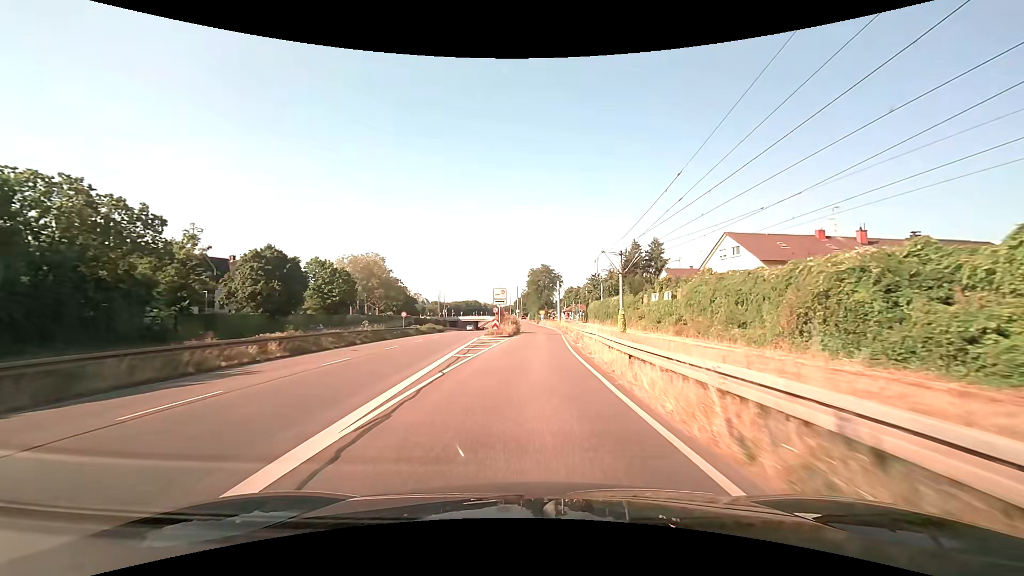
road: trunk_link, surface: asphalt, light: Day
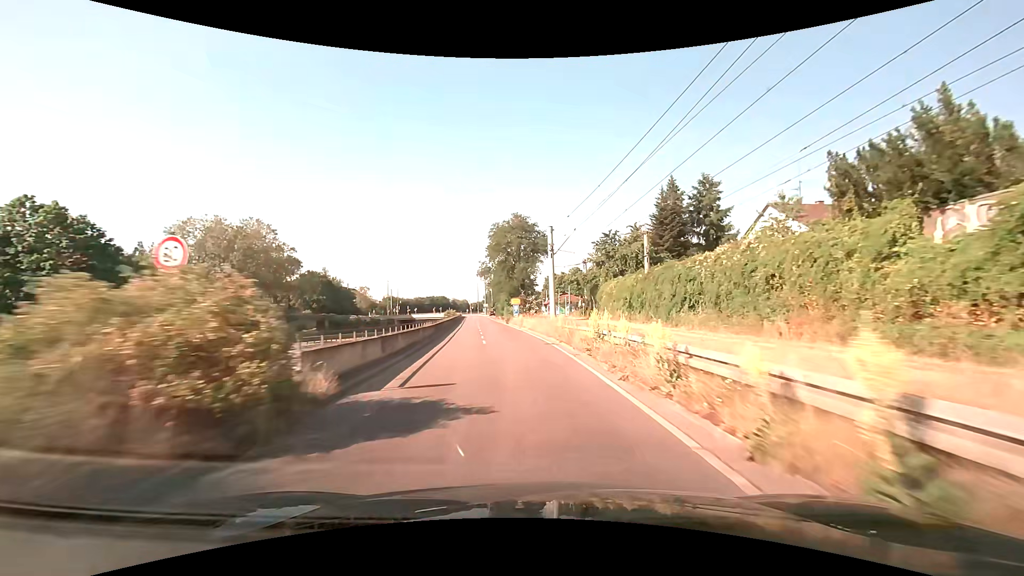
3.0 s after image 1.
(+1.4, +49.1) m; +3°
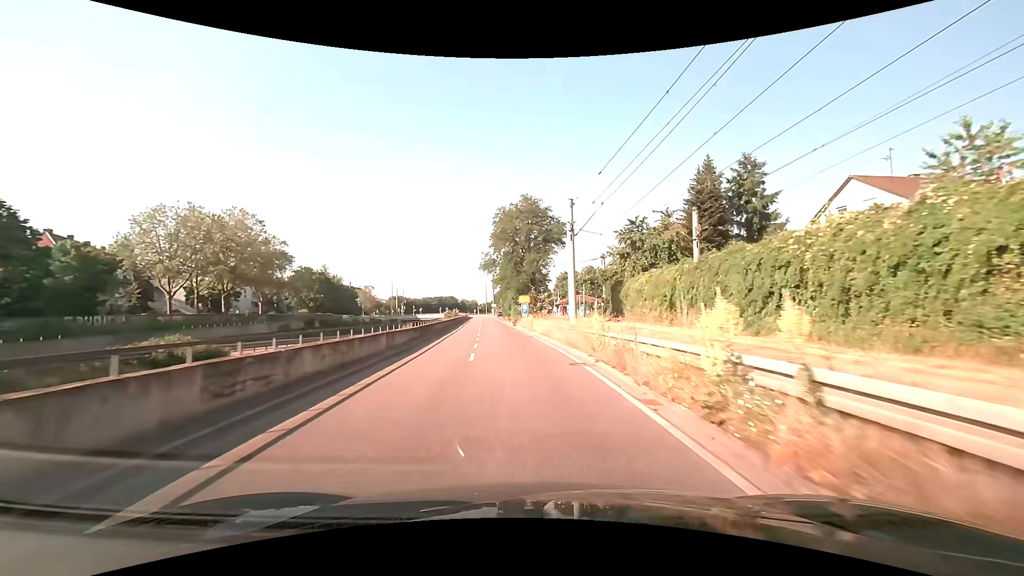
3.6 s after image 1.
(-0.1, +9.3) m; -1°
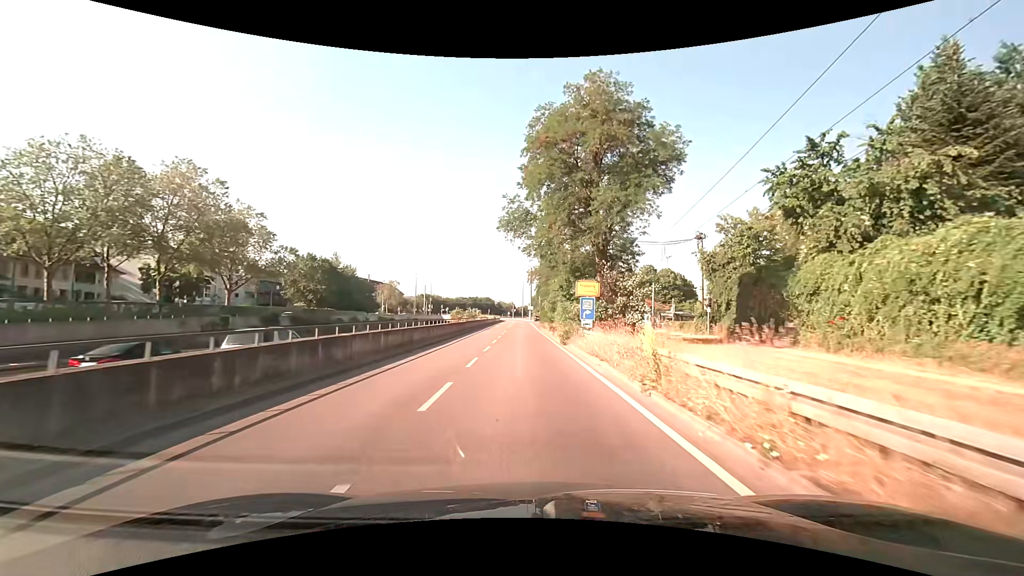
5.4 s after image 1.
(-1.1, +25.5) m; -5°
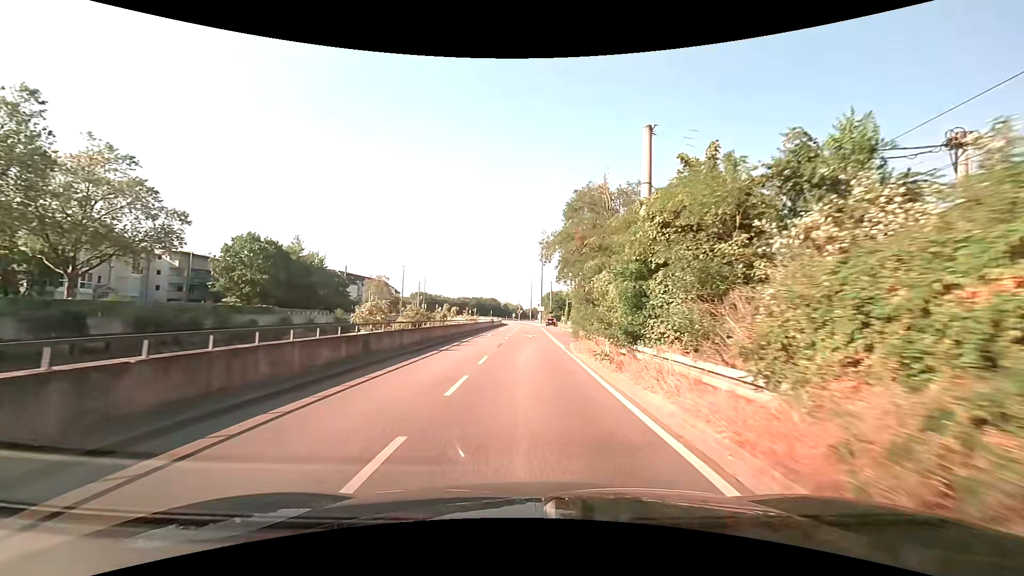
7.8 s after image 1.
(-0.2, +28.0) m; 0°
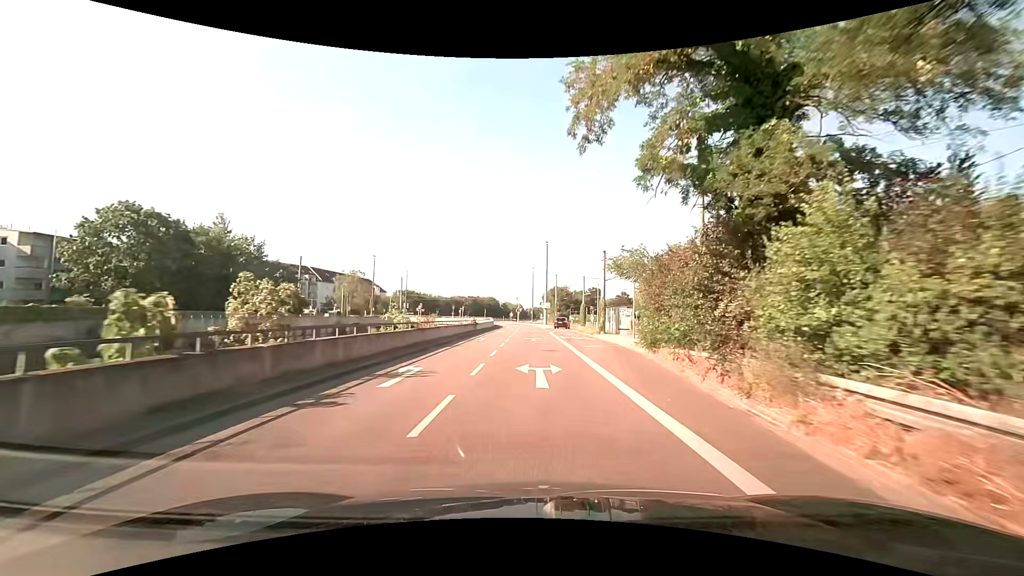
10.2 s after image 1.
(-0.5, +27.0) m; -1°
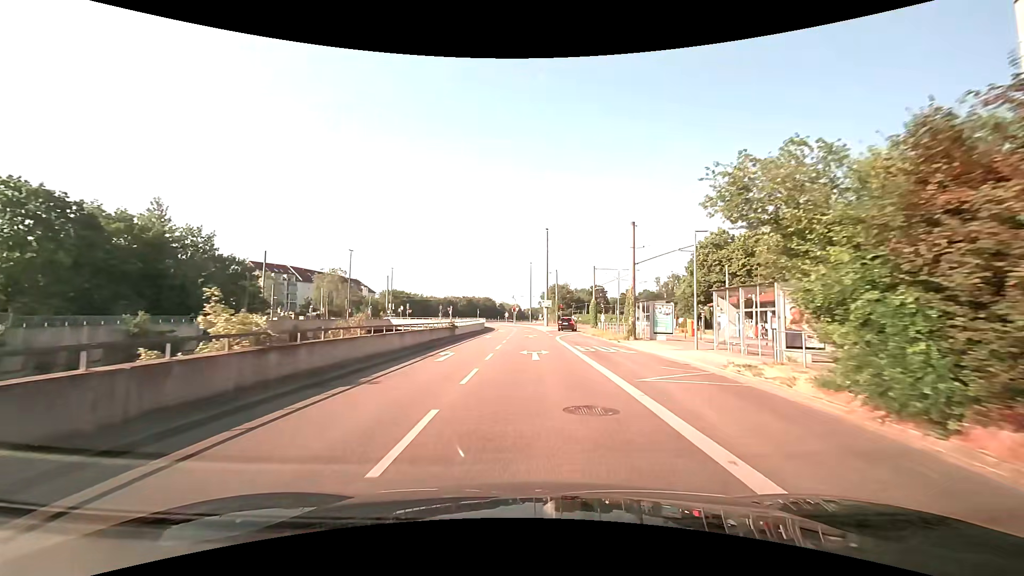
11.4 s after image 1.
(+0.1, +13.3) m; +1°
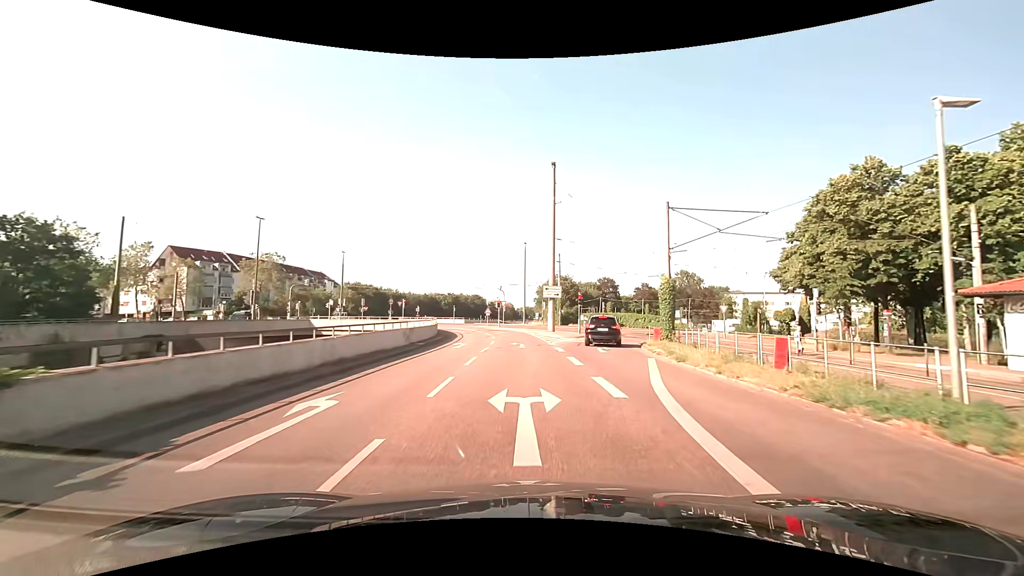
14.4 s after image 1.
(+0.2, +31.5) m; +1°
(0, +10) (0, +20) (0, +30) (-1, +40) (-3, +50) (-7, +59) (-11, +68) (-16, +77) (-23, +84) (-31, +90) m
